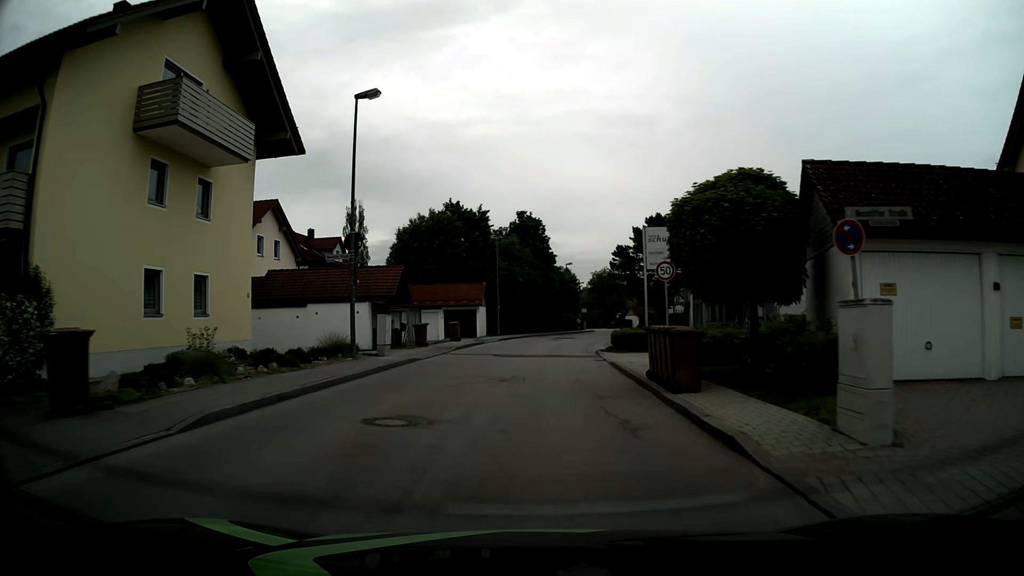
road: unclassified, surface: asphalt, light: Day
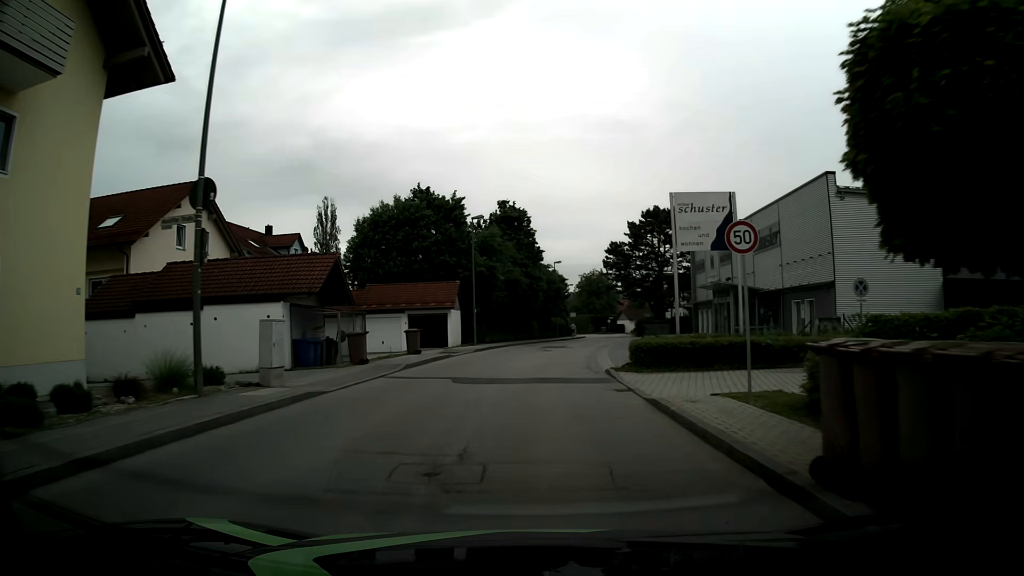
(+0.2, +9.0) m; +2°
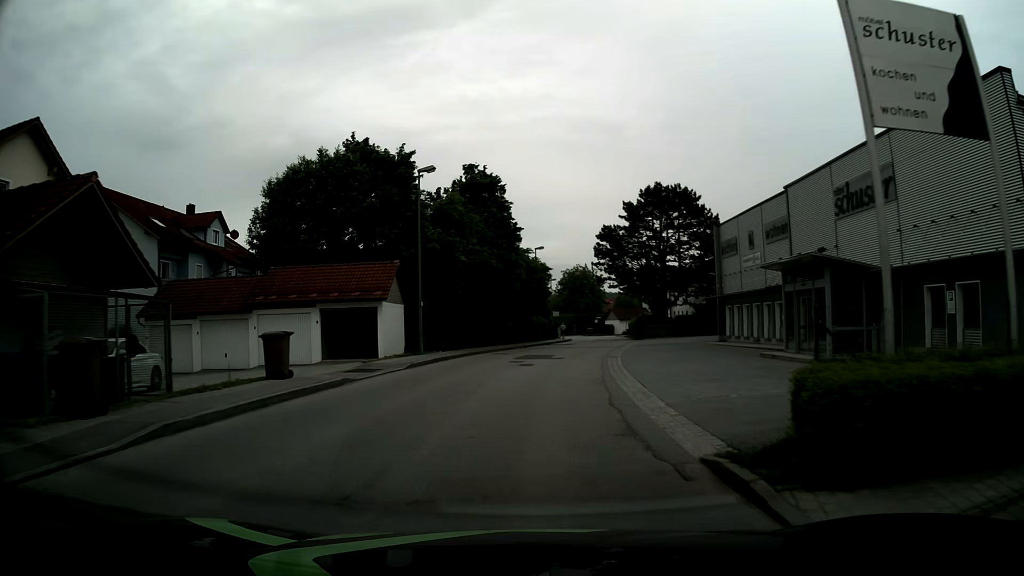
(+0.1, +13.5) m; +2°
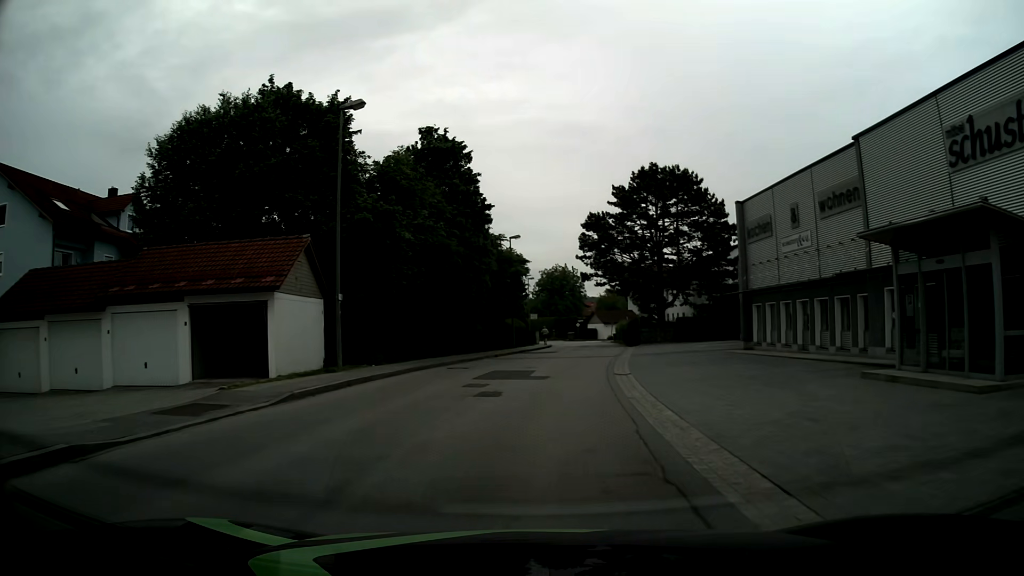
(+0.1, +9.6) m; +2°
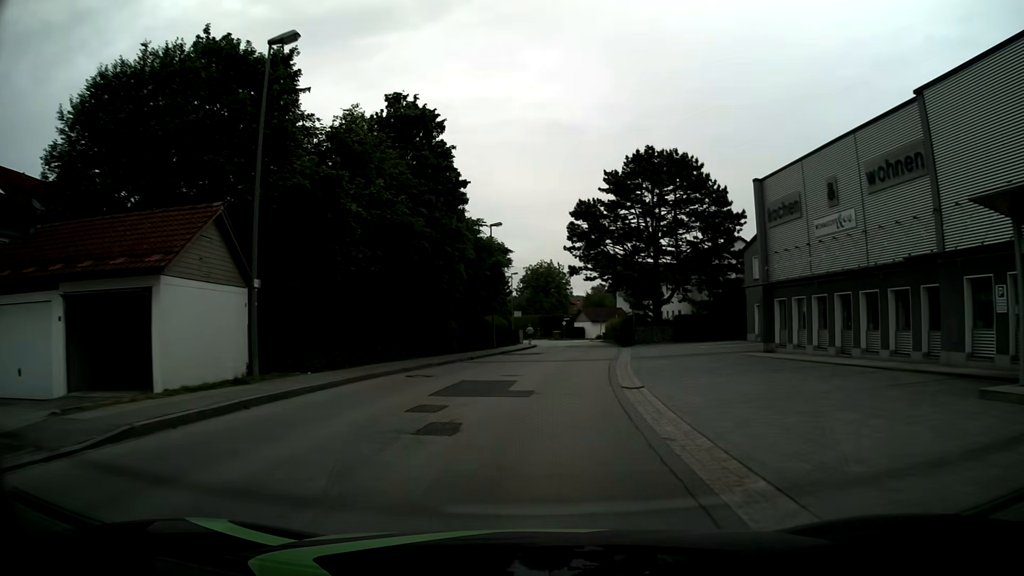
(0.0, +5.3) m; +1°
